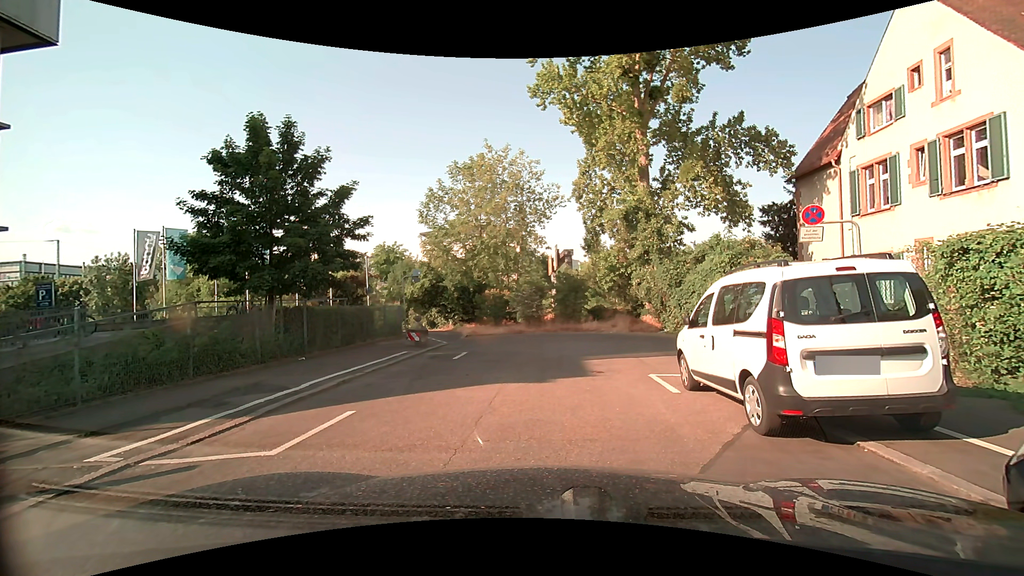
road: residential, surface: asphalt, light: Day
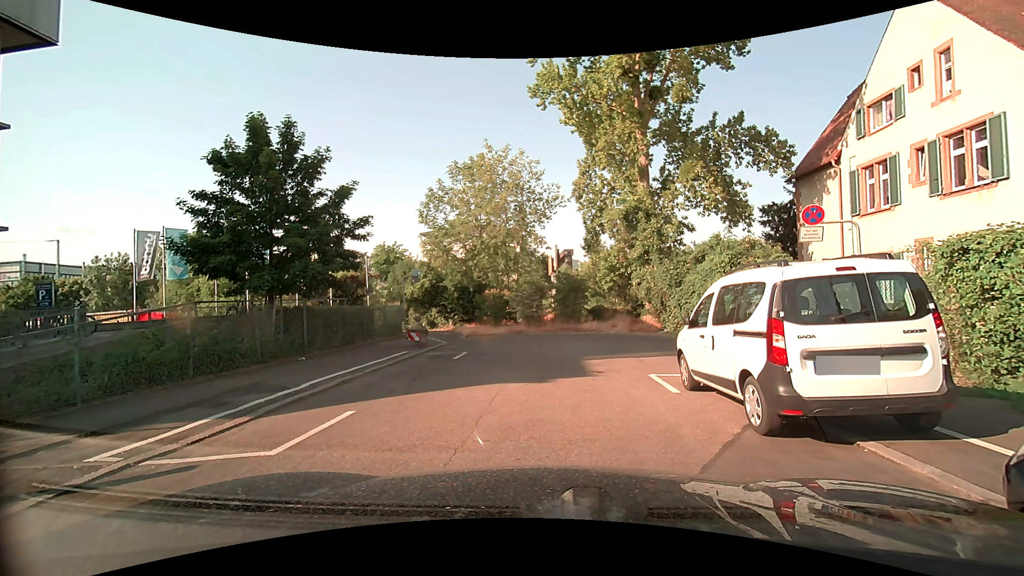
(0.0, 0.0) m; 0°
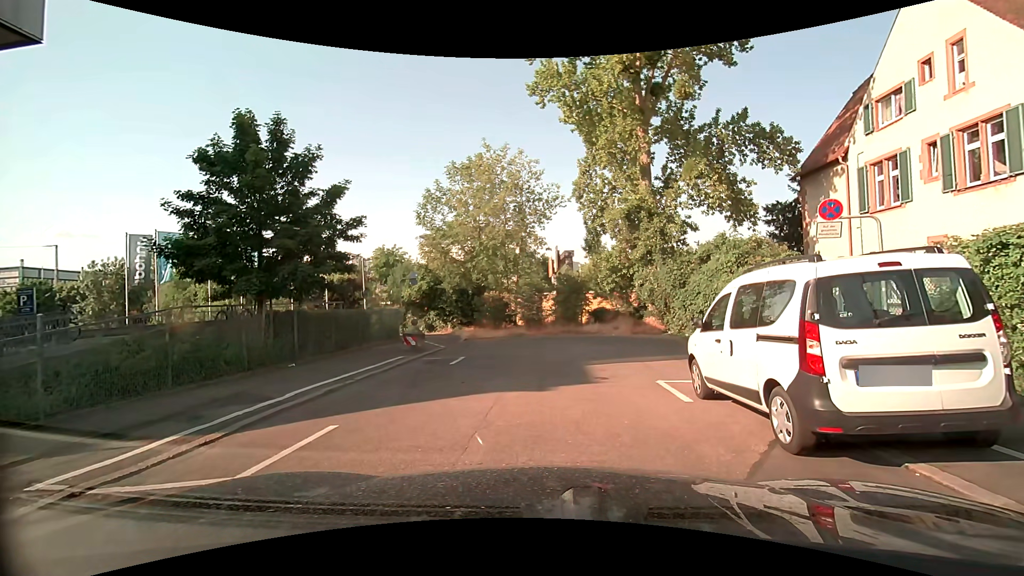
(0.0, +0.6) m; 0°
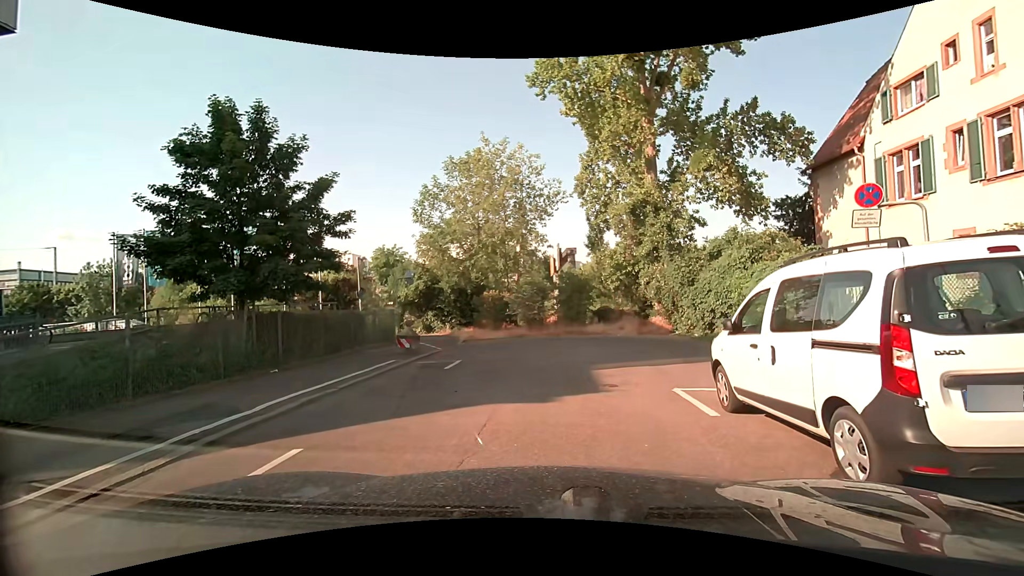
(0.0, +1.0) m; 0°
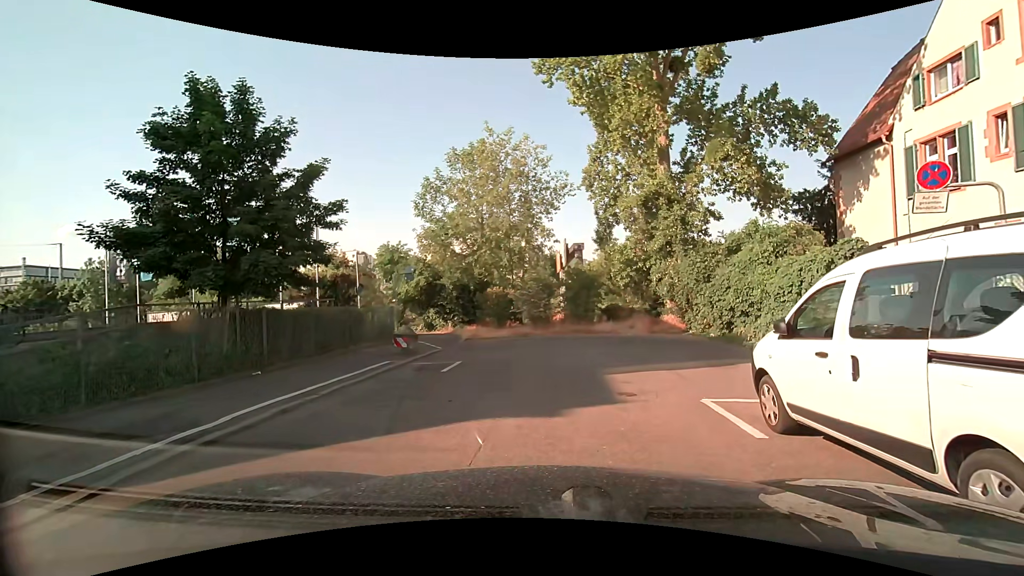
(0.0, +1.1) m; 0°
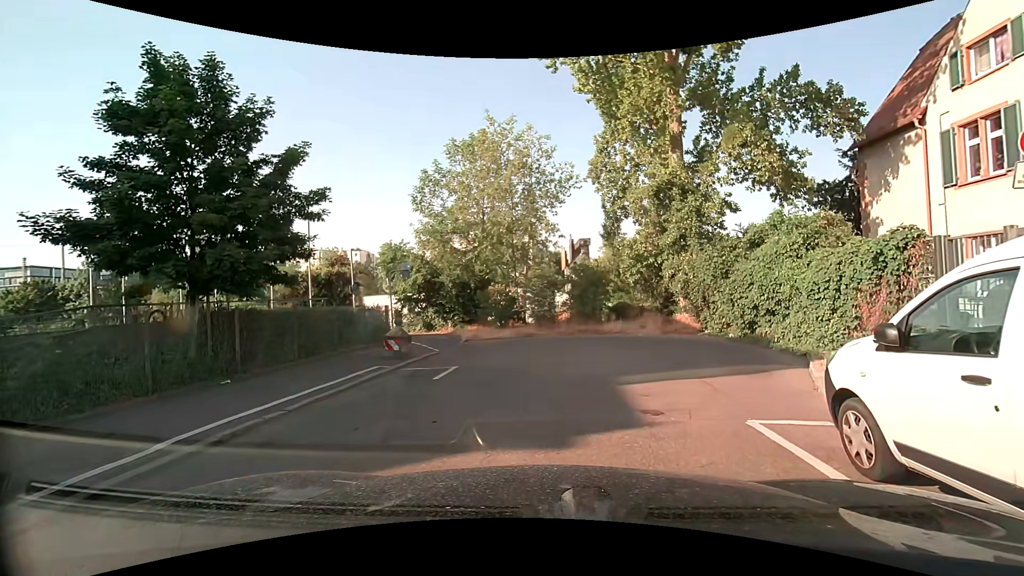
(0.0, +1.4) m; 0°
